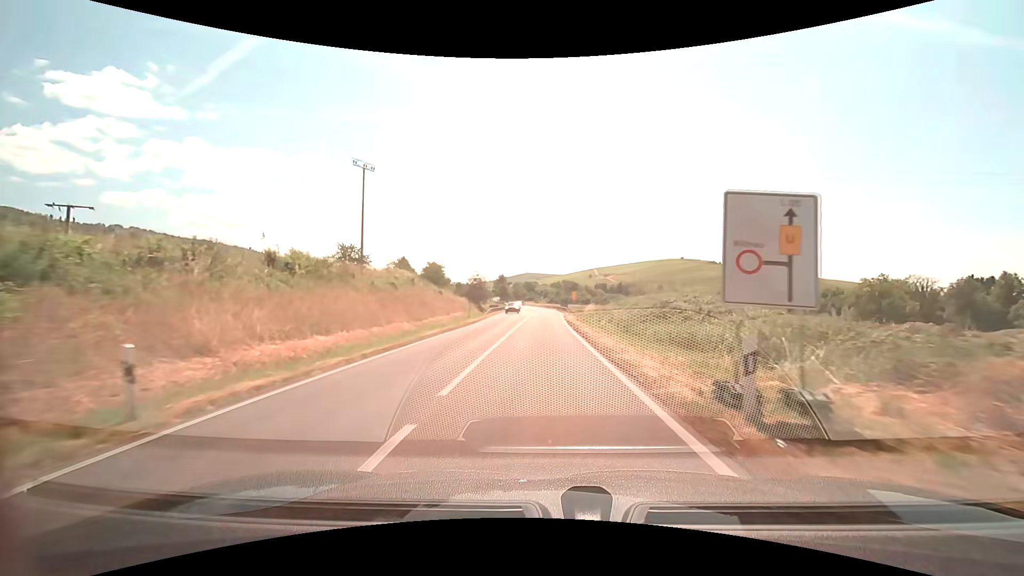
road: primary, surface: asphalt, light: Day
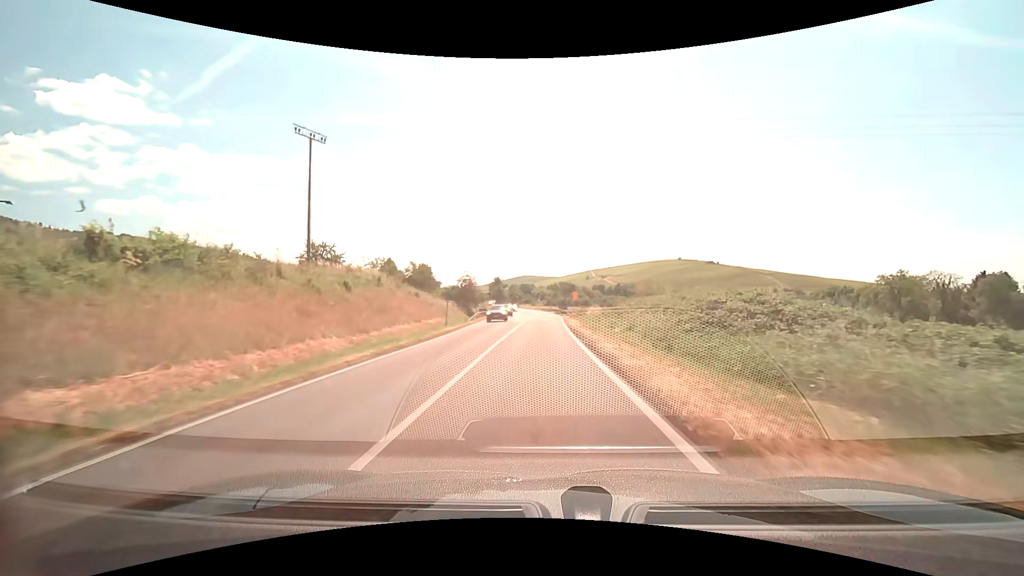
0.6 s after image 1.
(+0.1, +9.3) m; 0°
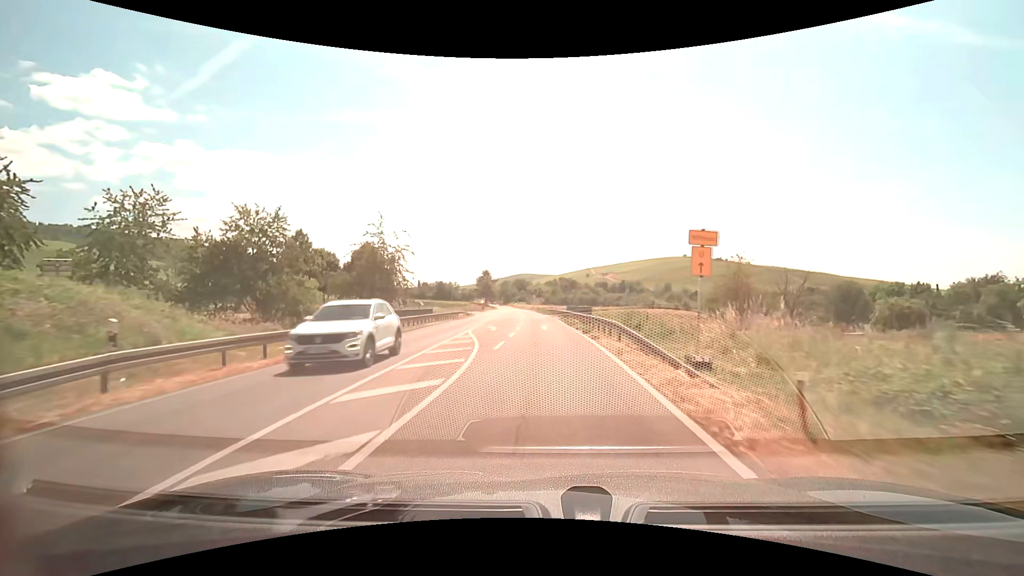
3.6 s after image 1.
(+0.1, +45.7) m; 0°
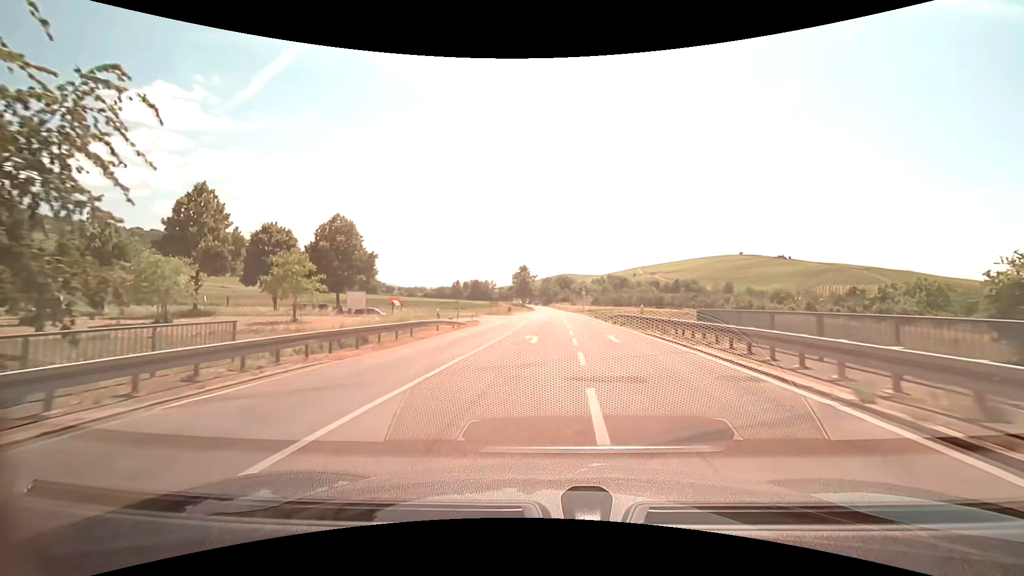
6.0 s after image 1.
(-1.7, +34.3) m; -5°
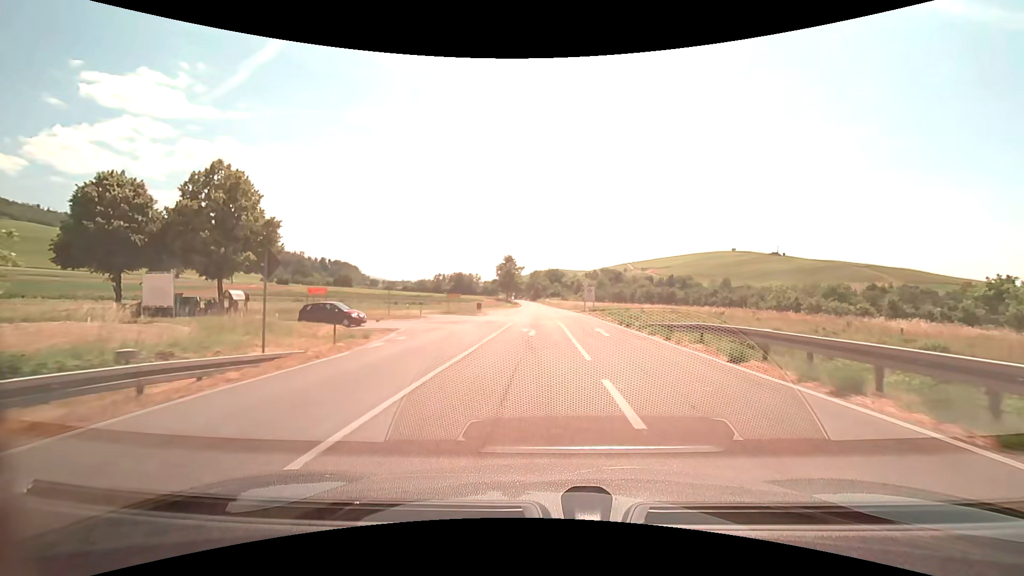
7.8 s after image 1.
(+0.3, +22.8) m; +2°
(0, +10) (0, +20) (-1, +30) (-4, +39) (-13, +42) (-23, +40) (-33, +37) (-42, +34) (-52, +31) (-61, +28) m
